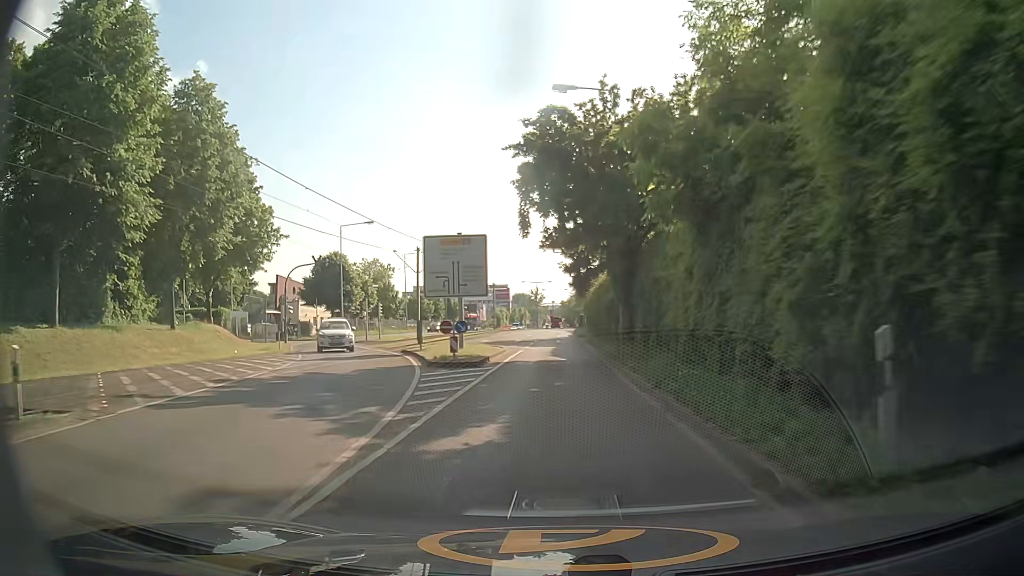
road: secondary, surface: asphalt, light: Day
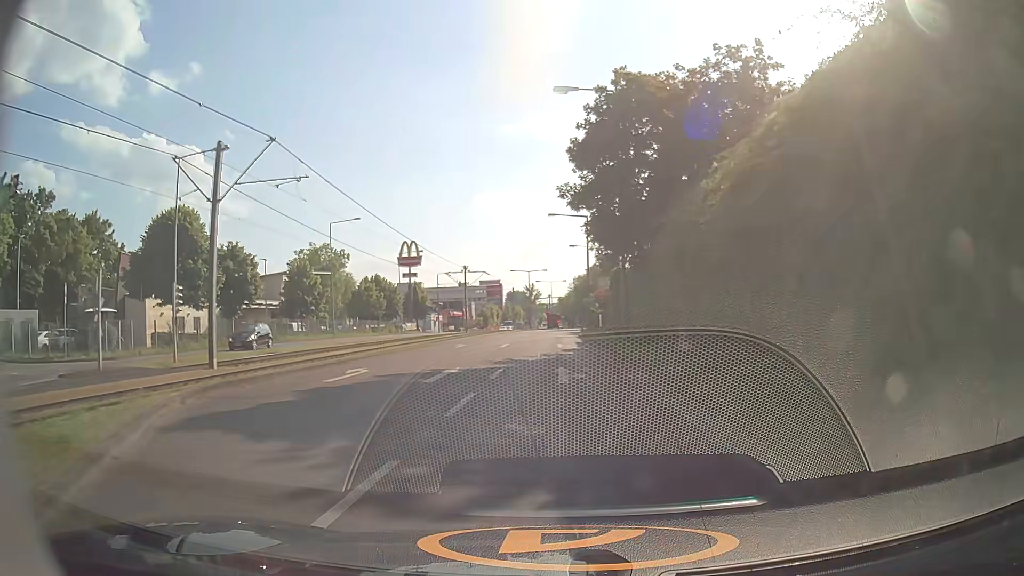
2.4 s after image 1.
(+0.1, +32.3) m; +1°
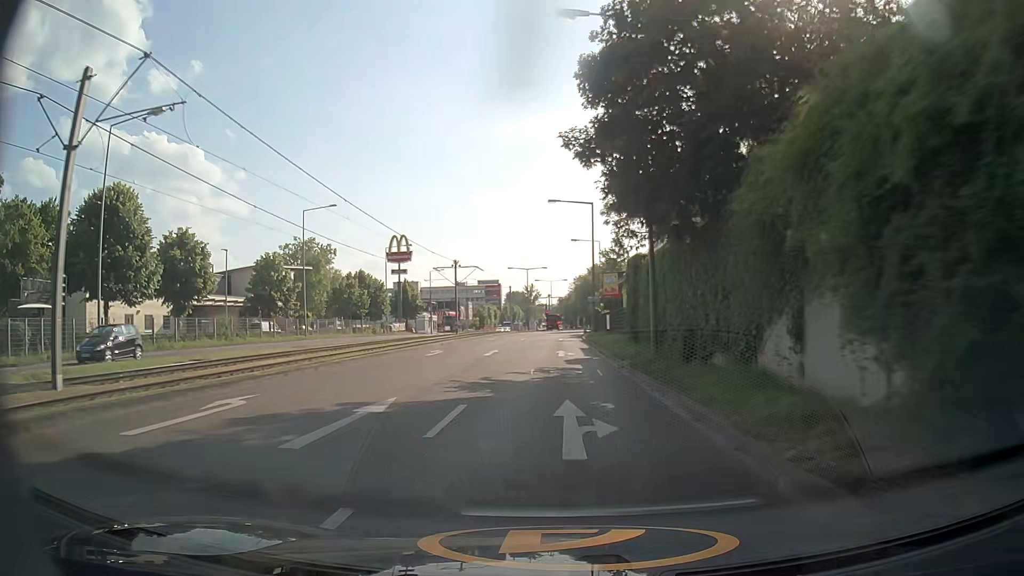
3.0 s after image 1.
(0.0, +7.8) m; 0°
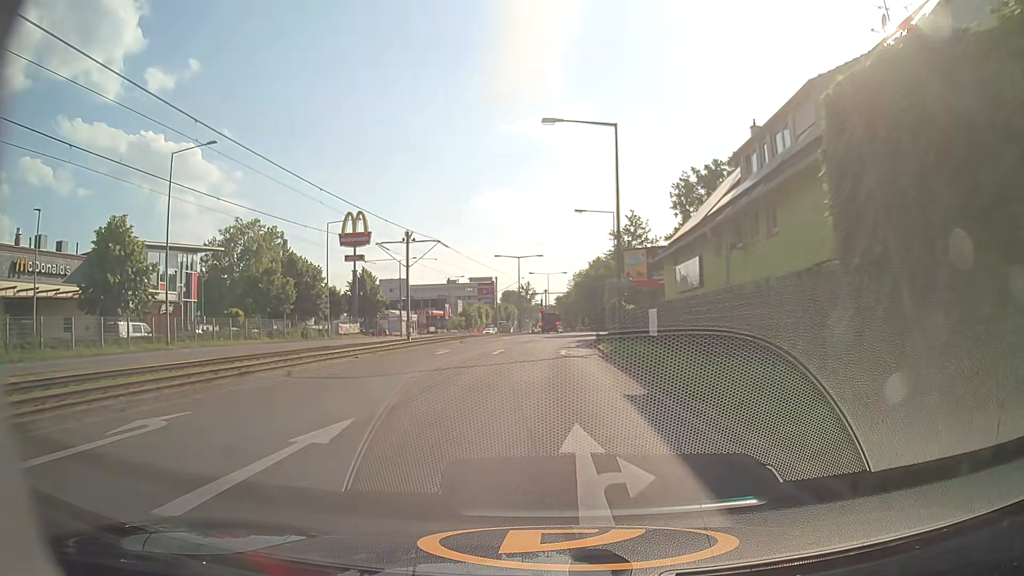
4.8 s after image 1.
(-0.1, +22.7) m; -1°
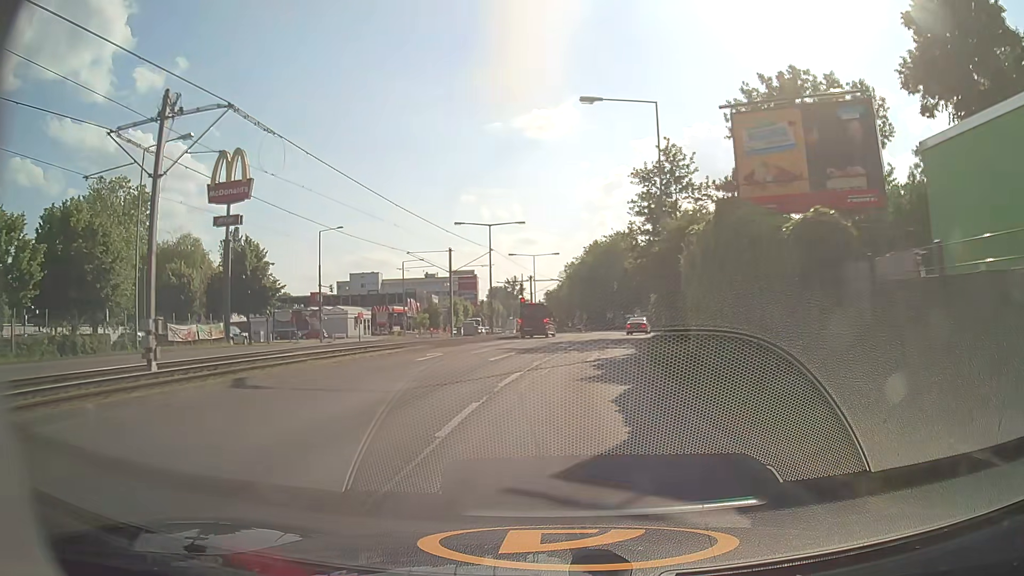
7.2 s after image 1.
(+0.7, +31.6) m; +1°
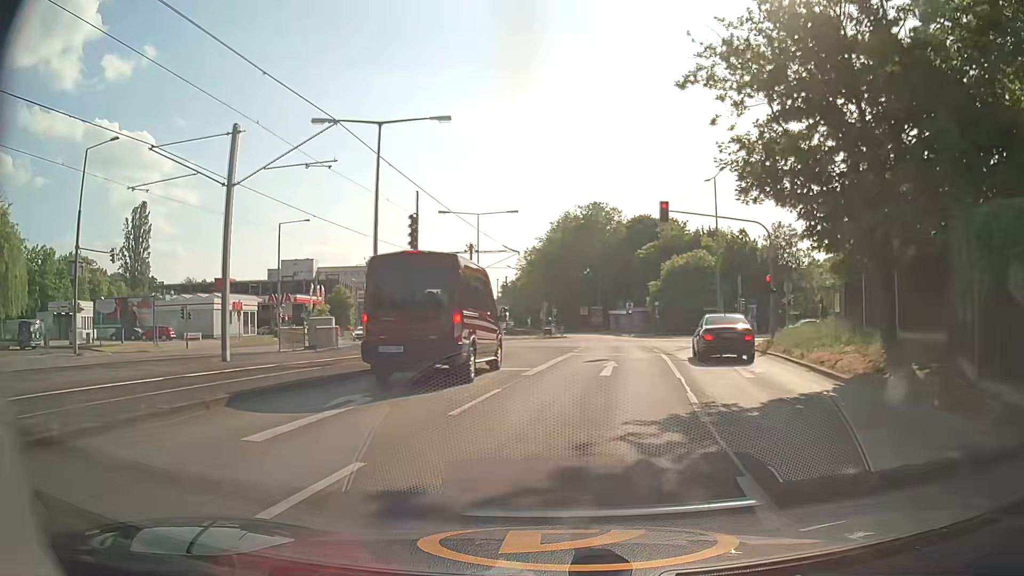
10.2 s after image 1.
(+0.5, +35.0) m; +4°
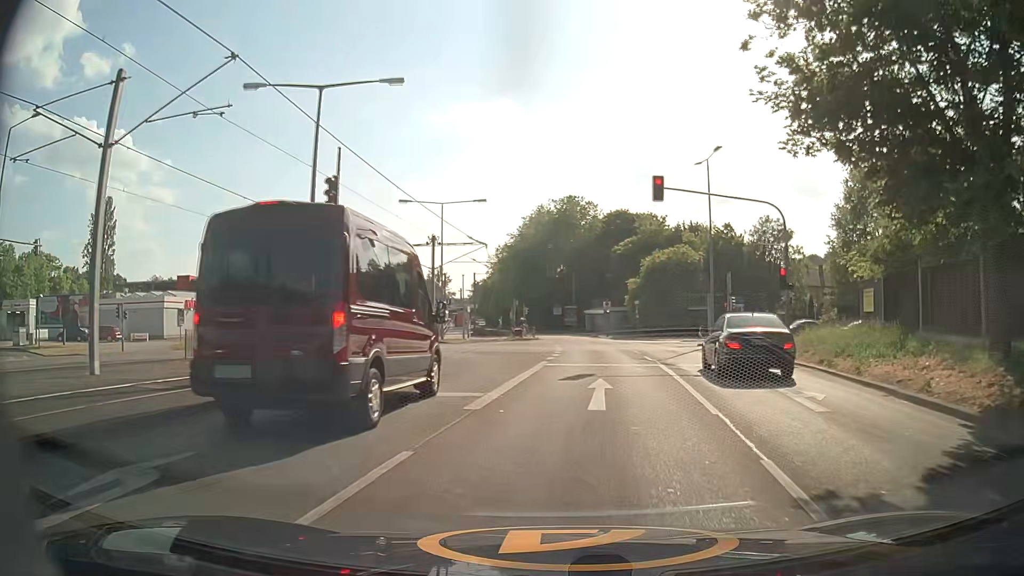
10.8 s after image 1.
(+0.1, +5.4) m; +2°
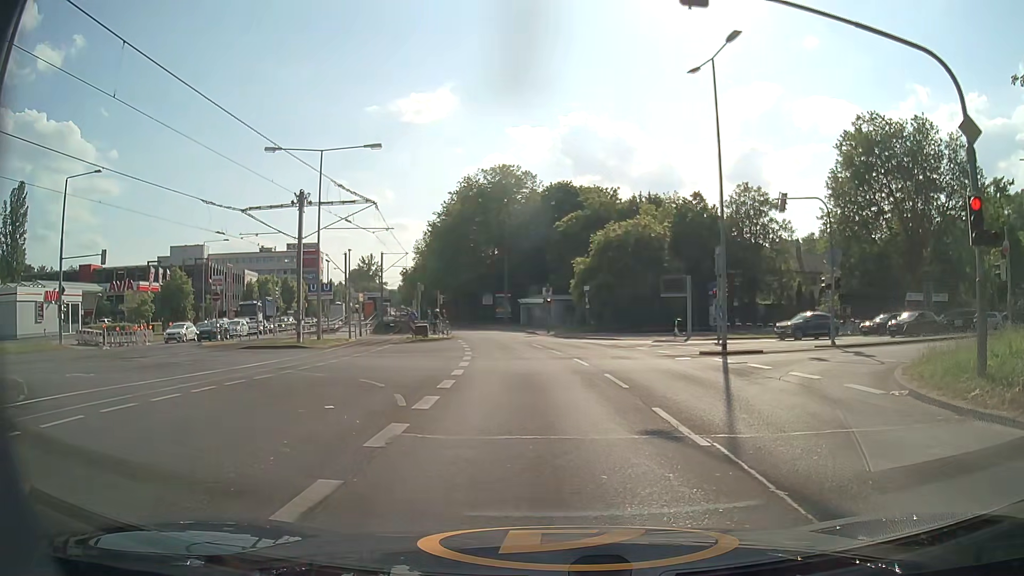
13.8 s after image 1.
(+0.9, +15.0) m; +6°
